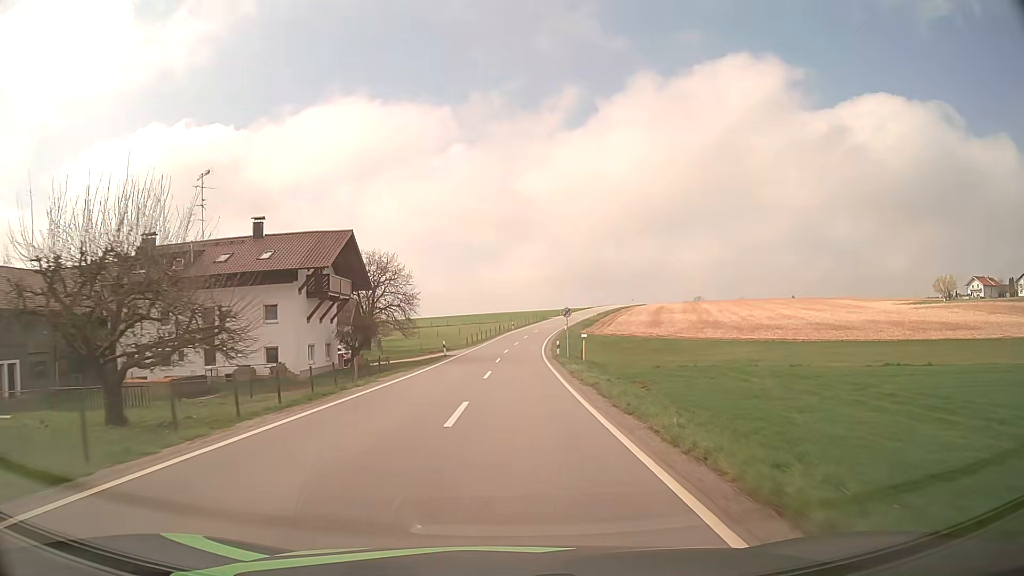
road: tertiary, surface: asphalt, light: Day
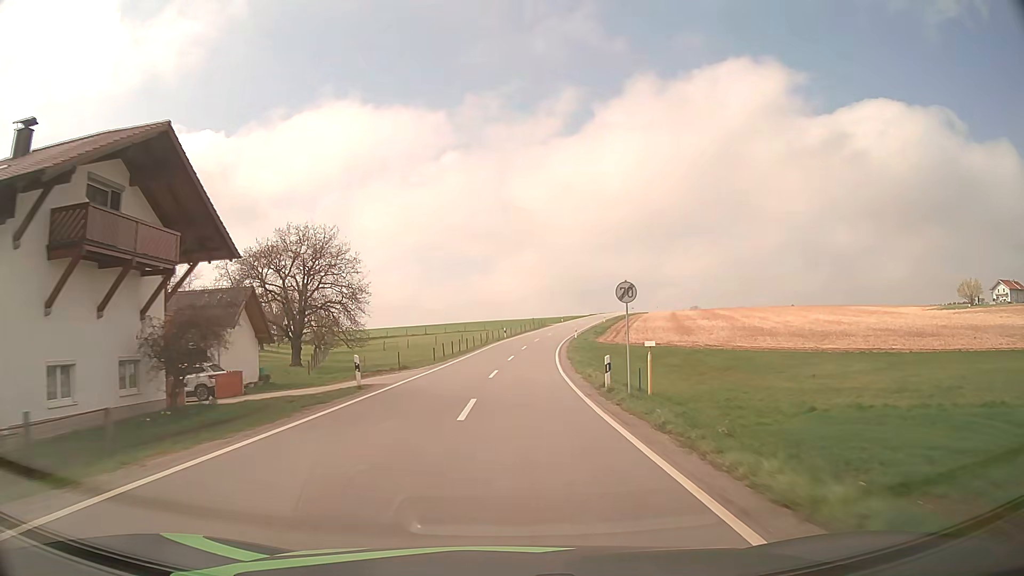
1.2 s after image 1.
(+0.1, +22.9) m; +1°
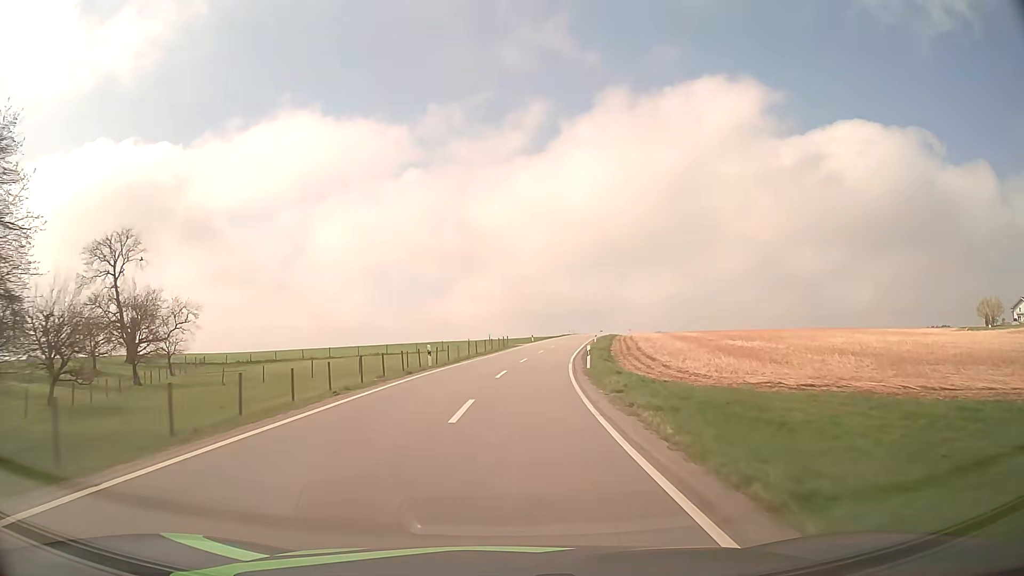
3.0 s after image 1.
(+1.2, +36.8) m; +4°
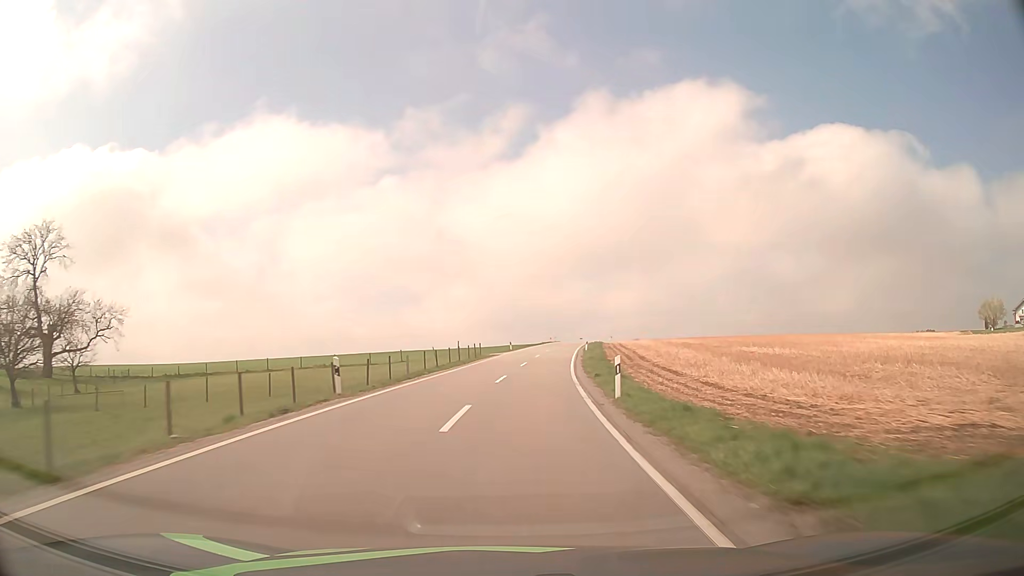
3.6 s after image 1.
(+0.2, +12.9) m; +2°
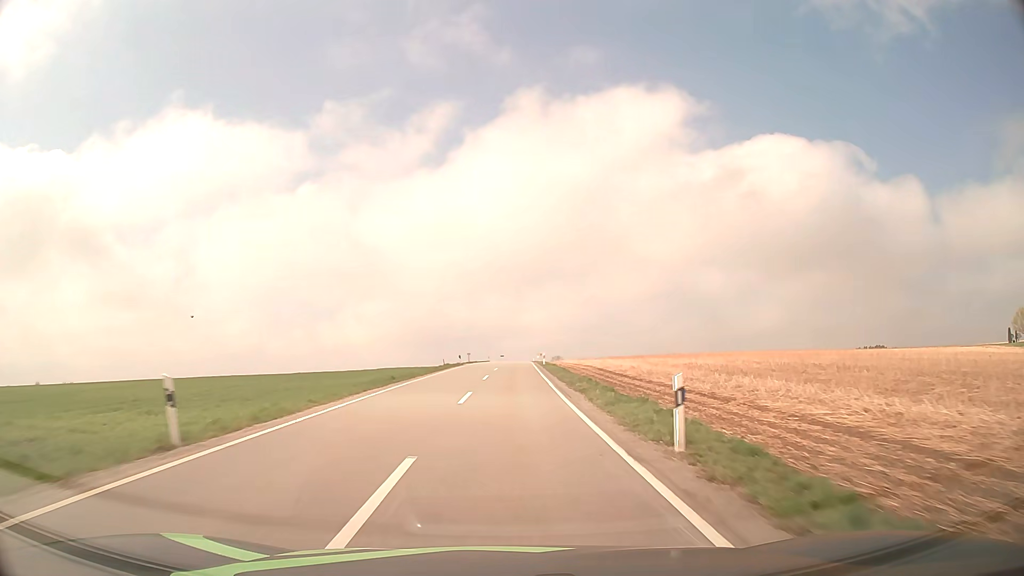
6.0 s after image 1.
(+3.9, +54.0) m; +8°
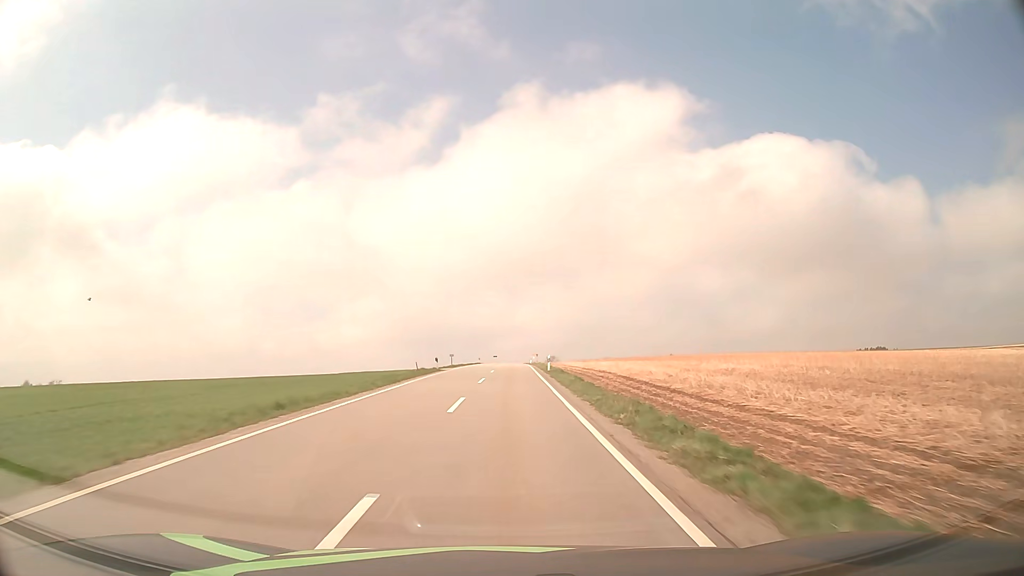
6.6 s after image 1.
(+0.1, +14.1) m; 0°
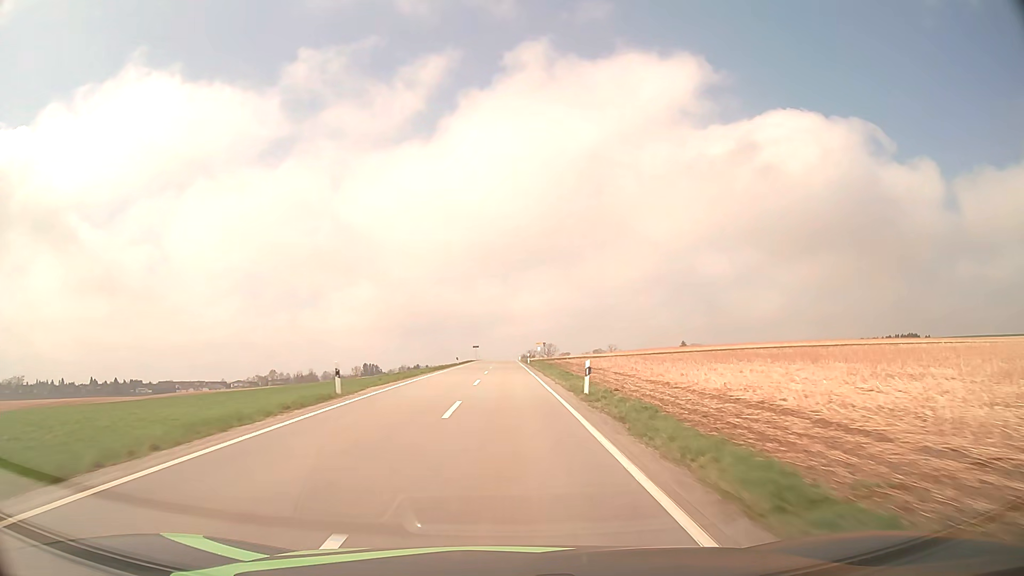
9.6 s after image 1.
(+0.8, +73.6) m; +1°
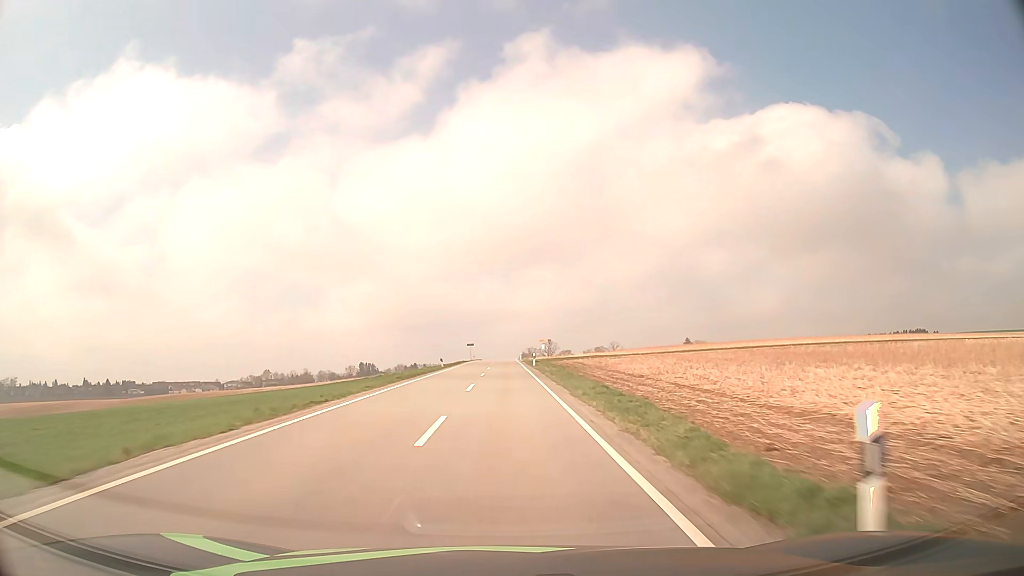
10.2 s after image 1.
(0.0, +15.4) m; 0°
(0, +10) (0, +20) (0, +30) (0, +40) (0, +50) (0, +60) (0, +70) (0, +80) (0, +90) (0, +100) m
